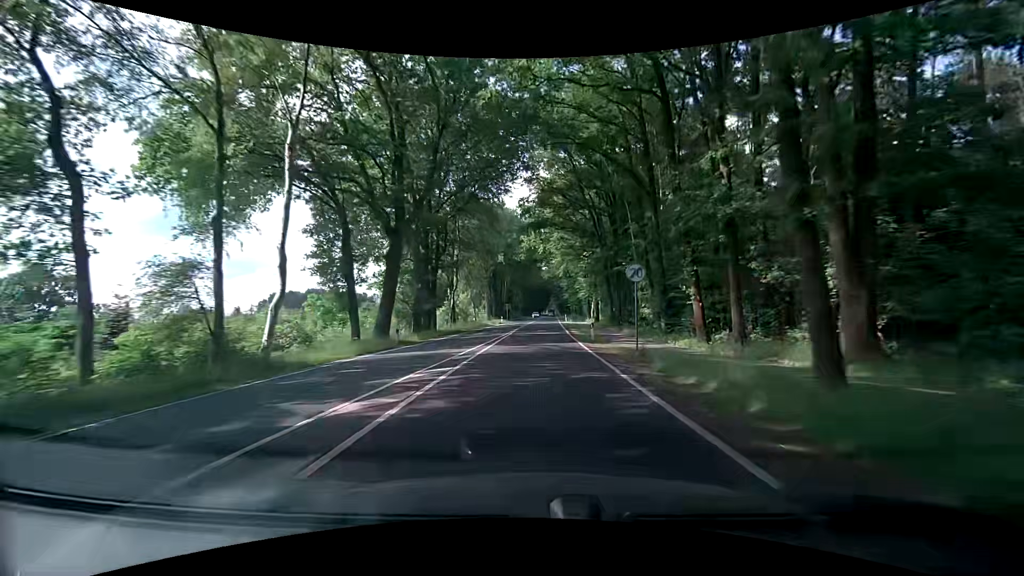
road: primary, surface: asphalt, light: Day
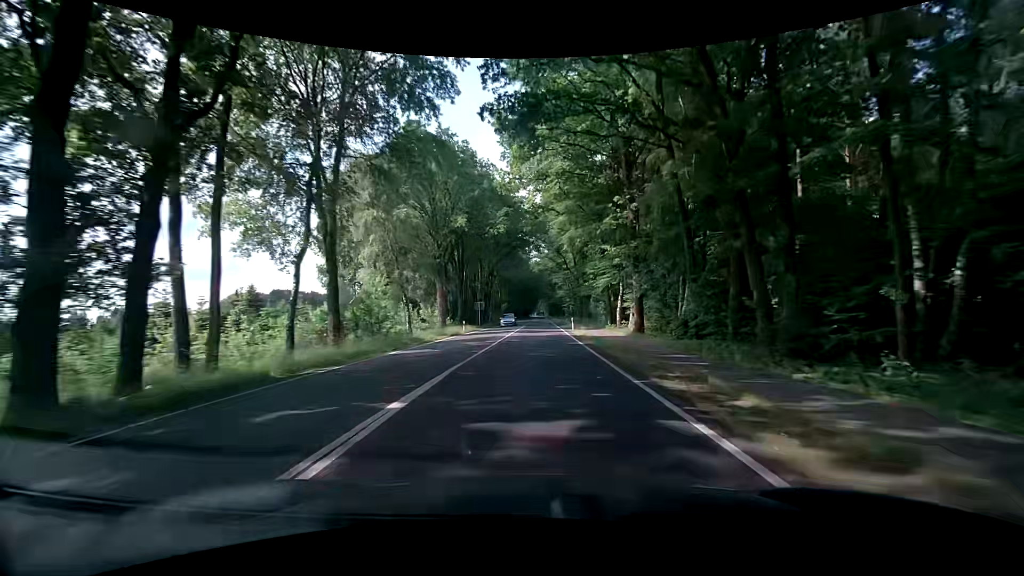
(+0.2, +31.6) m; 0°
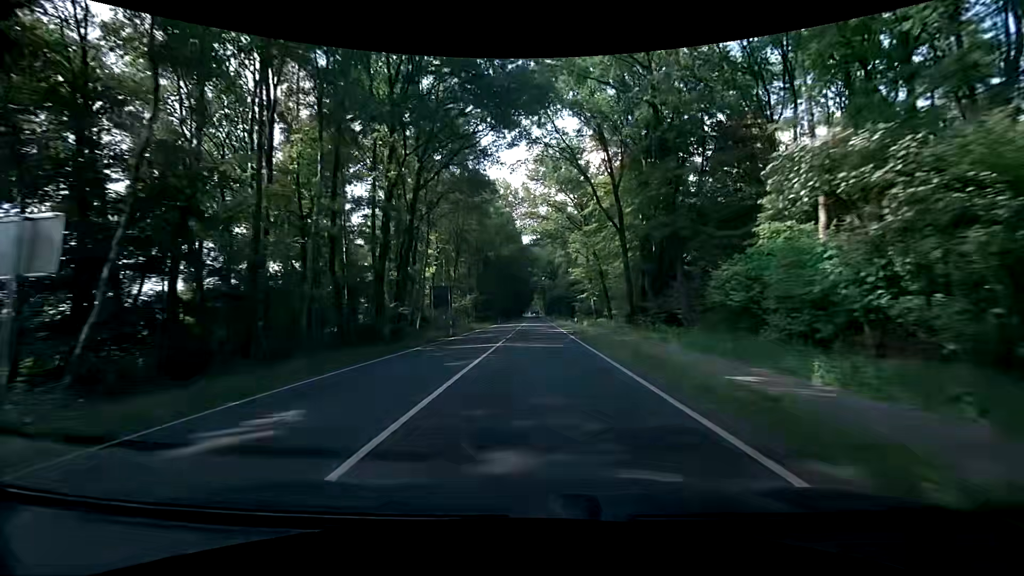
(+1.3, +56.5) m; +1°
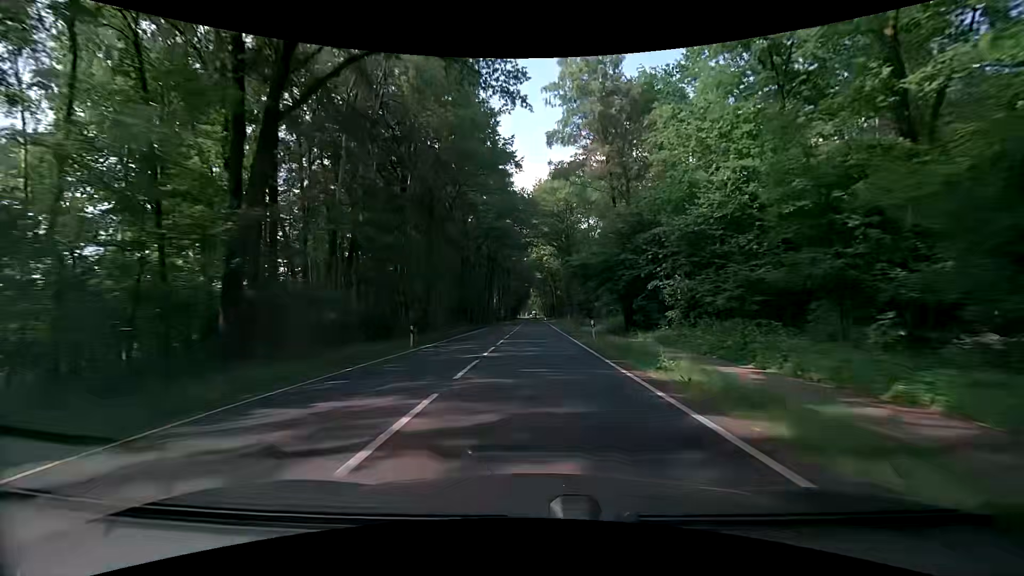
(+0.4, +62.3) m; 0°
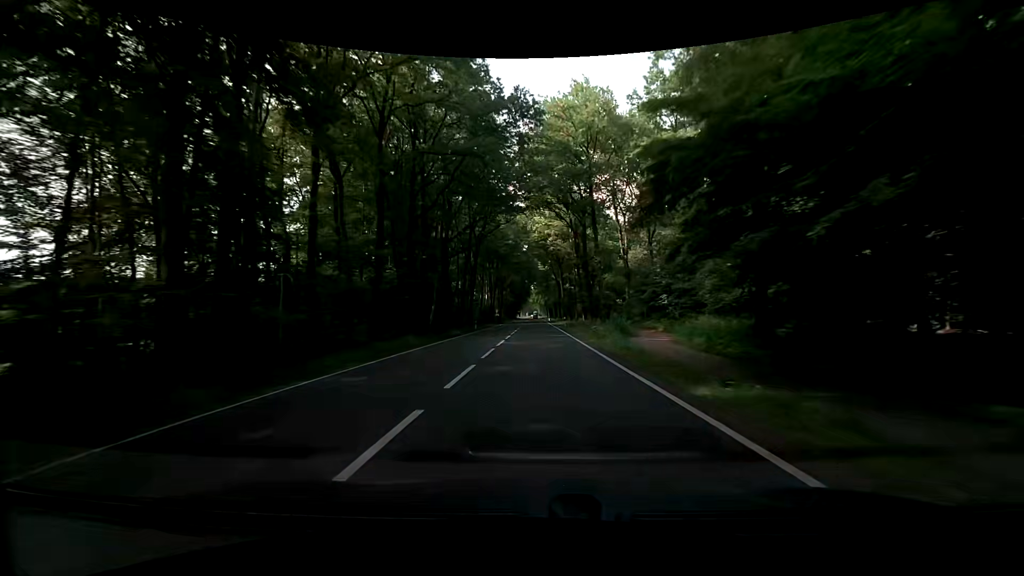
(+0.3, +26.6) m; +1°
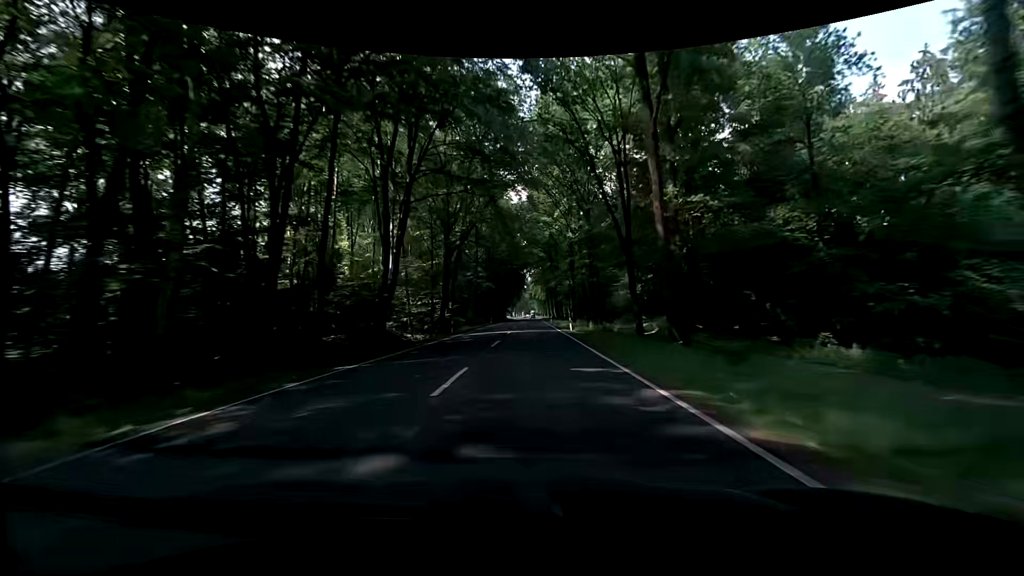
(+0.2, +69.4) m; 0°
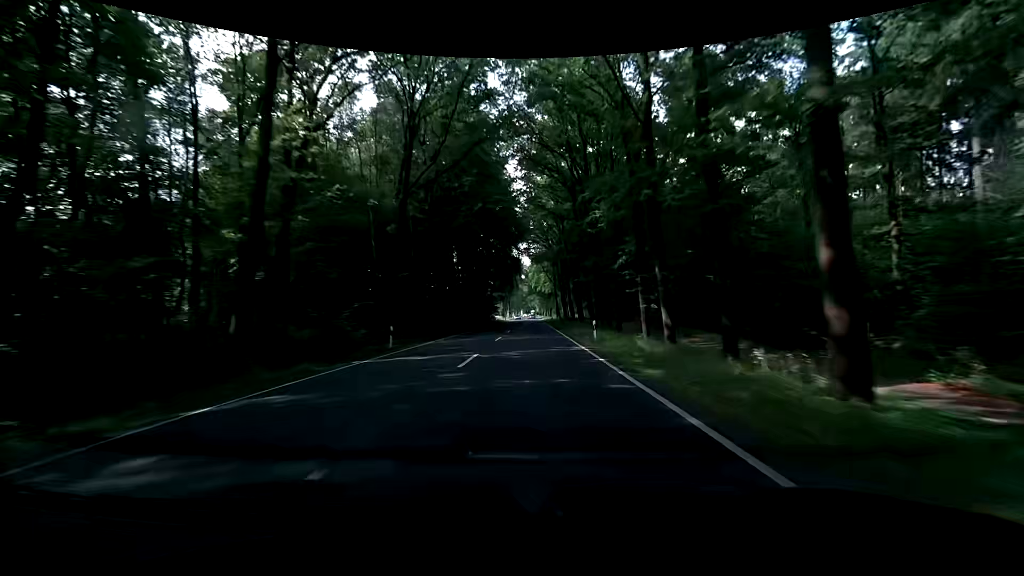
(+0.2, +57.3) m; 0°
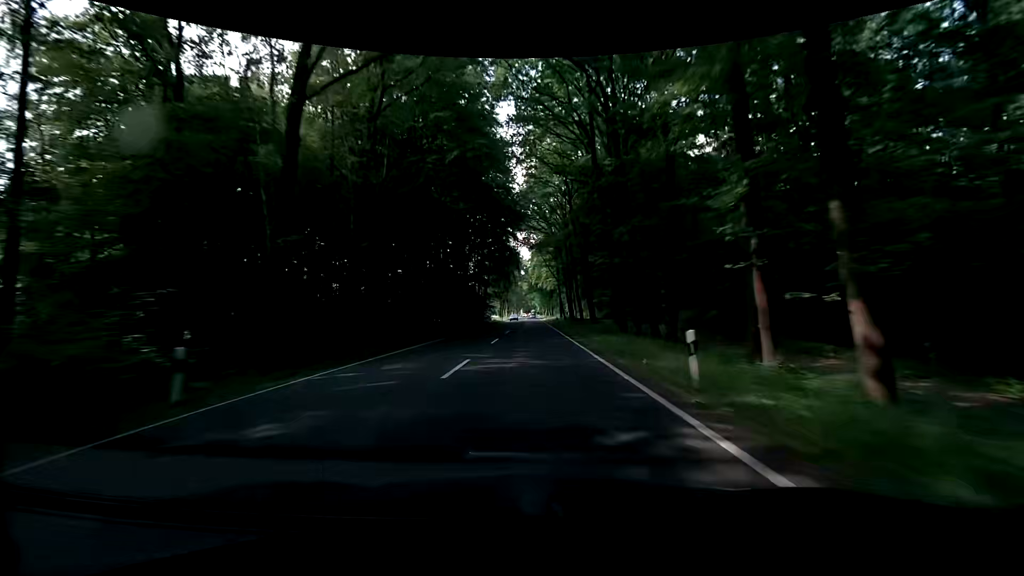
(0.0, +14.4) m; +1°
(0, +10) (0, +20) (0, +30) (0, +40) (0, +50) (0, +60) (0, +70) (0, +80) (0, +90) (0, +100) m
